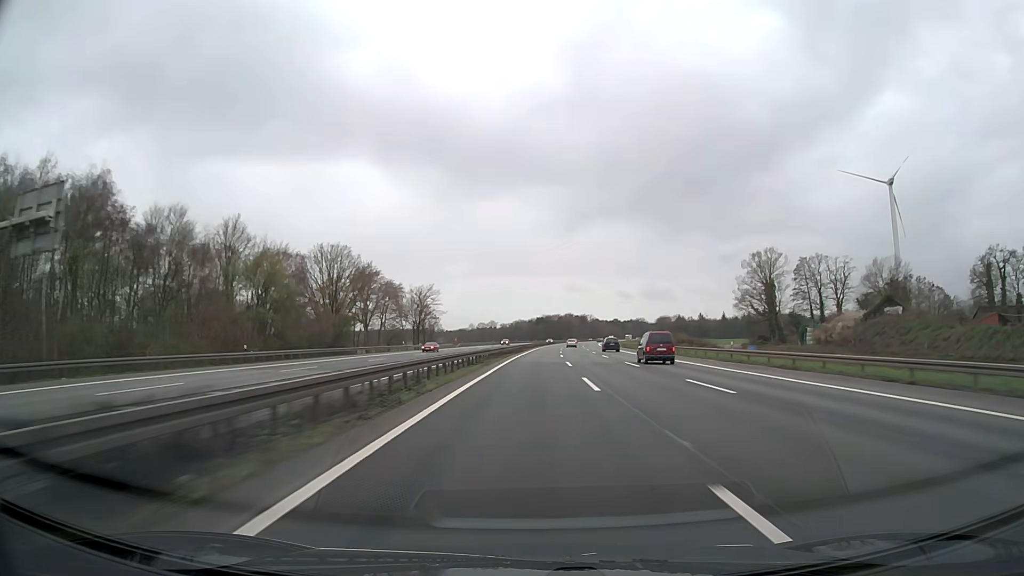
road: motorway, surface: asphalt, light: Day
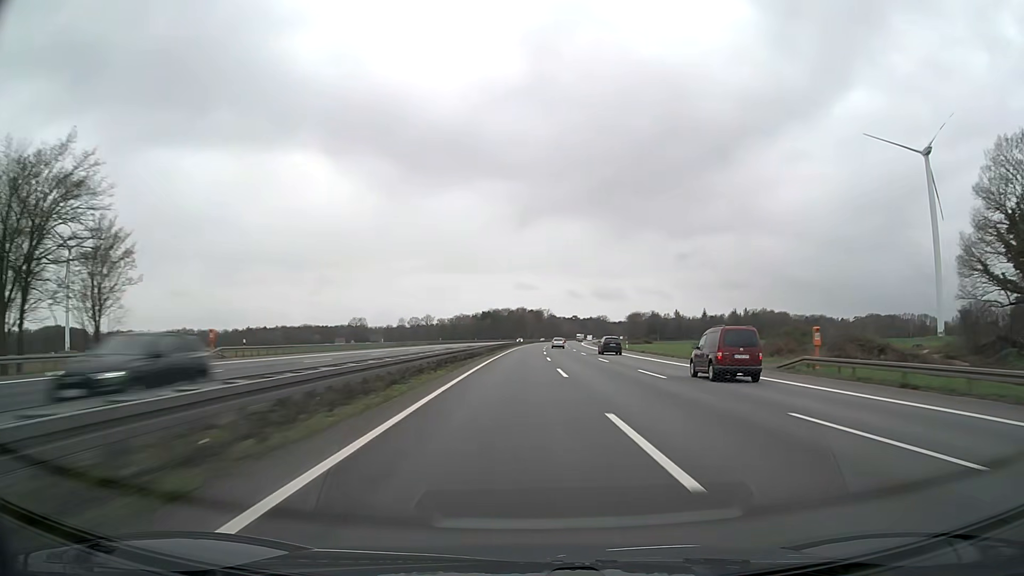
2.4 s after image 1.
(+3.4, +101.3) m; +4°
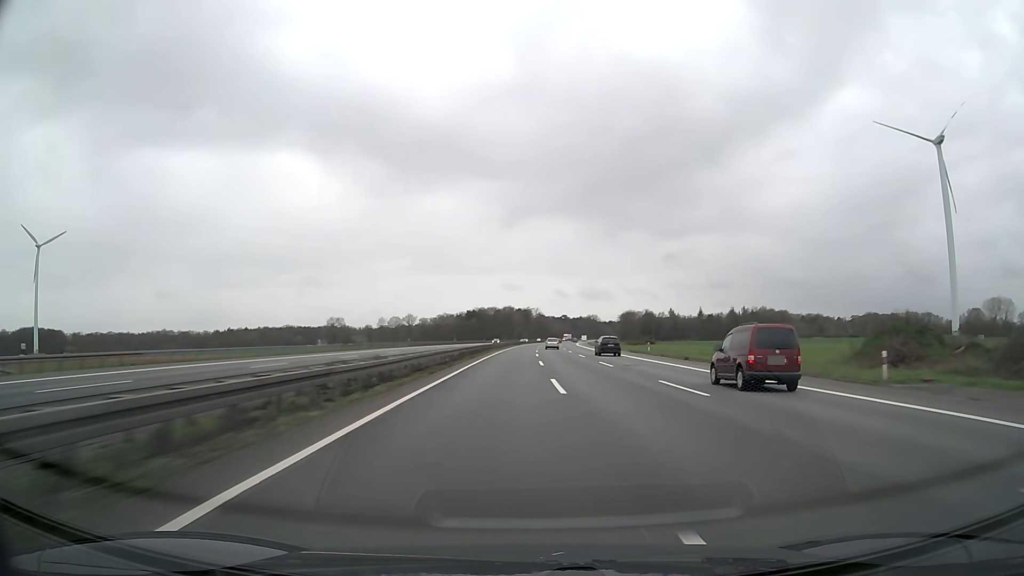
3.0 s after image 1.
(+0.3, +25.3) m; +1°
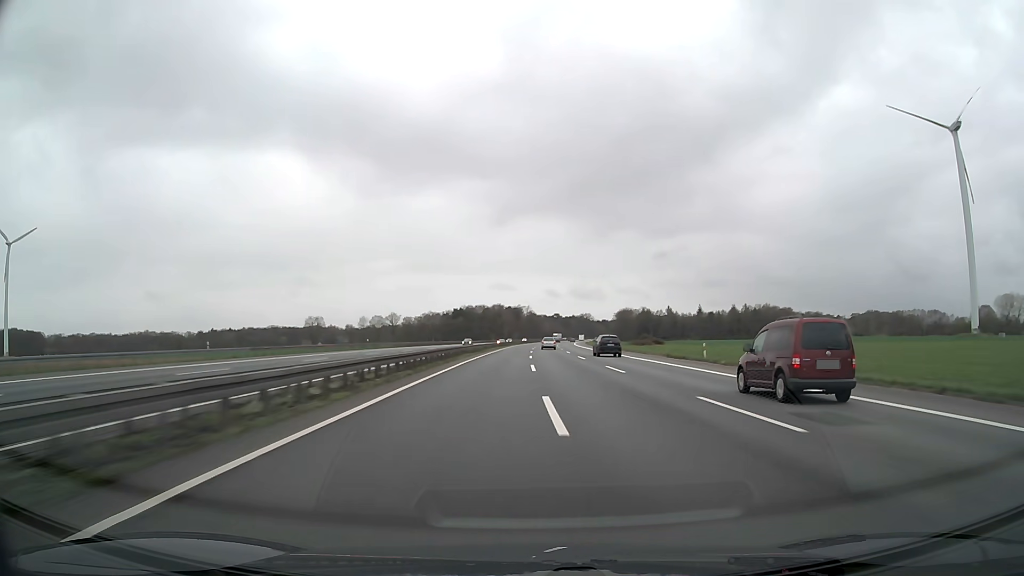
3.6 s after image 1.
(+0.2, +25.2) m; +1°
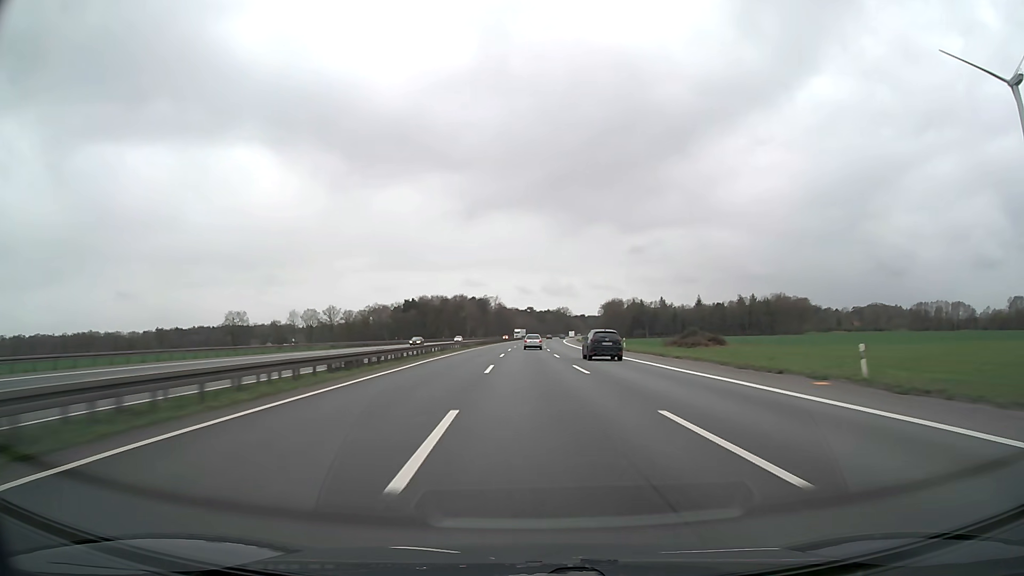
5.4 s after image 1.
(+1.6, +75.3) m; +2°
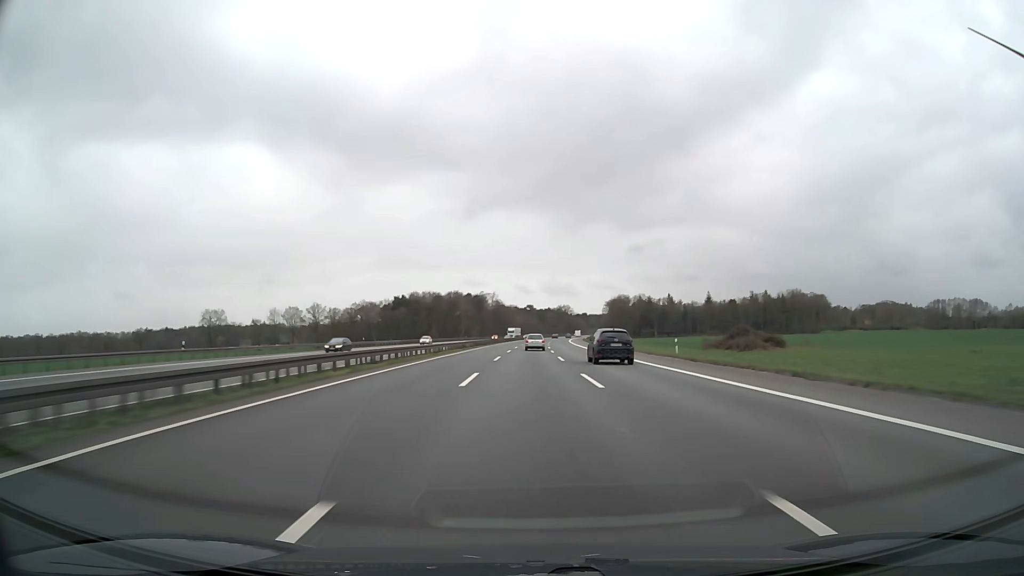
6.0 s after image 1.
(+0.1, +24.4) m; 0°
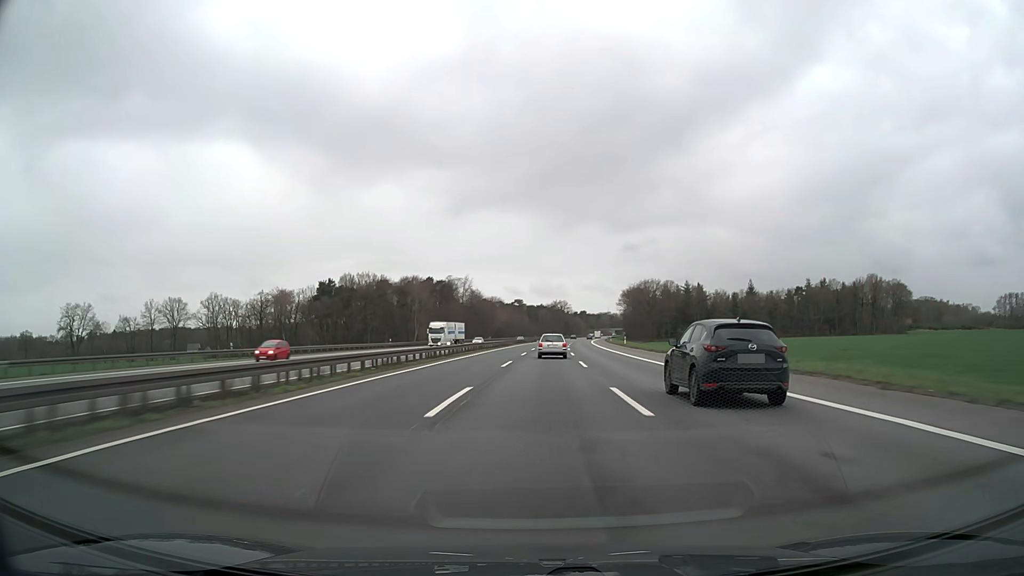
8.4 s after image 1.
(+1.0, +96.2) m; +1°
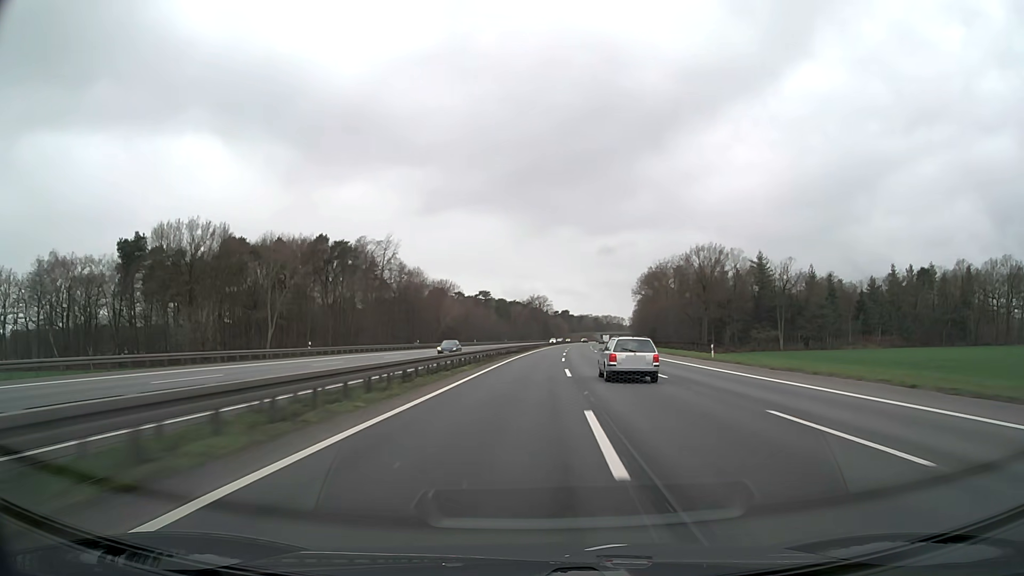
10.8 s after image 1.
(+1.3, +95.4) m; +2°
(0, +10) (0, +20) (0, +30) (+1, +40) (+1, +50) (+2, +60) (+2, +70) (+3, +80) (+3, +90) (+4, +100) m
